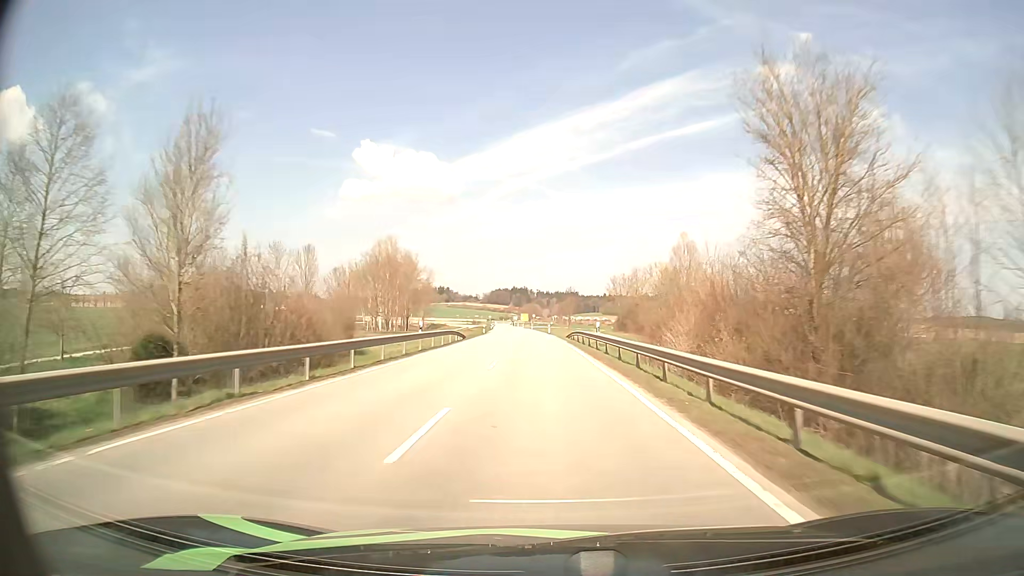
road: tertiary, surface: asphalt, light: Day
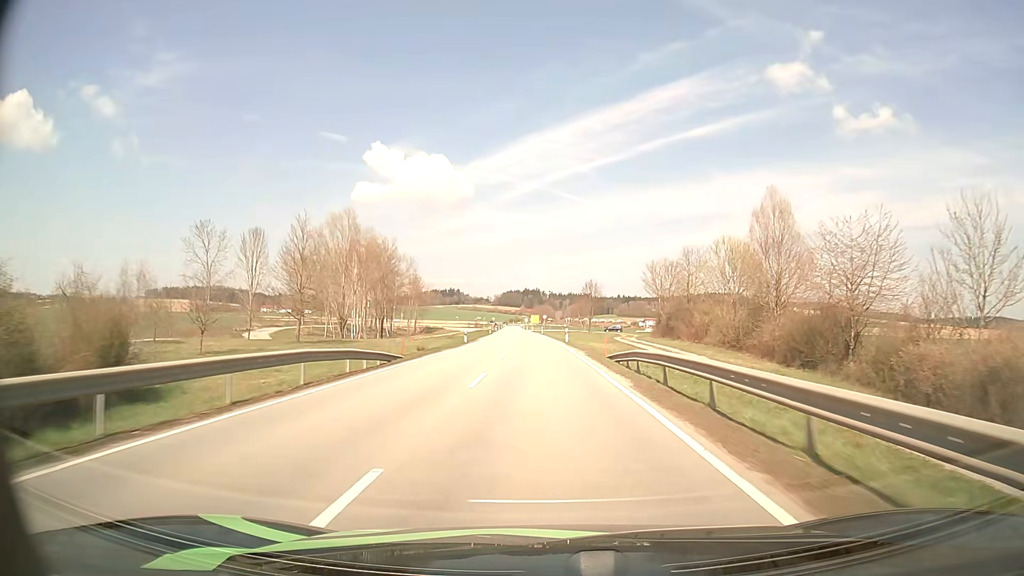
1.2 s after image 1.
(-0.4, +28.8) m; -1°
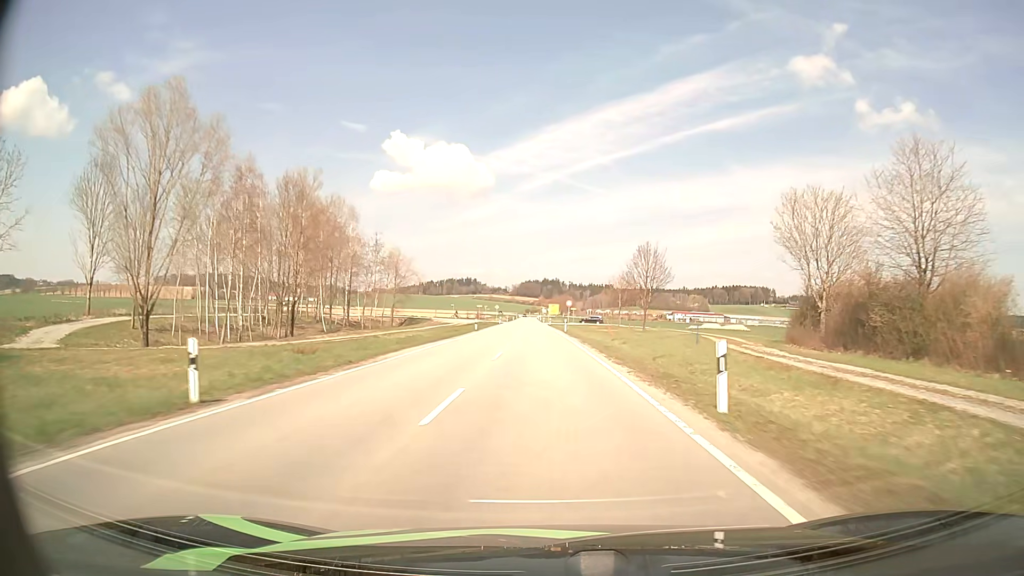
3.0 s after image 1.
(-0.6, +42.4) m; -2°
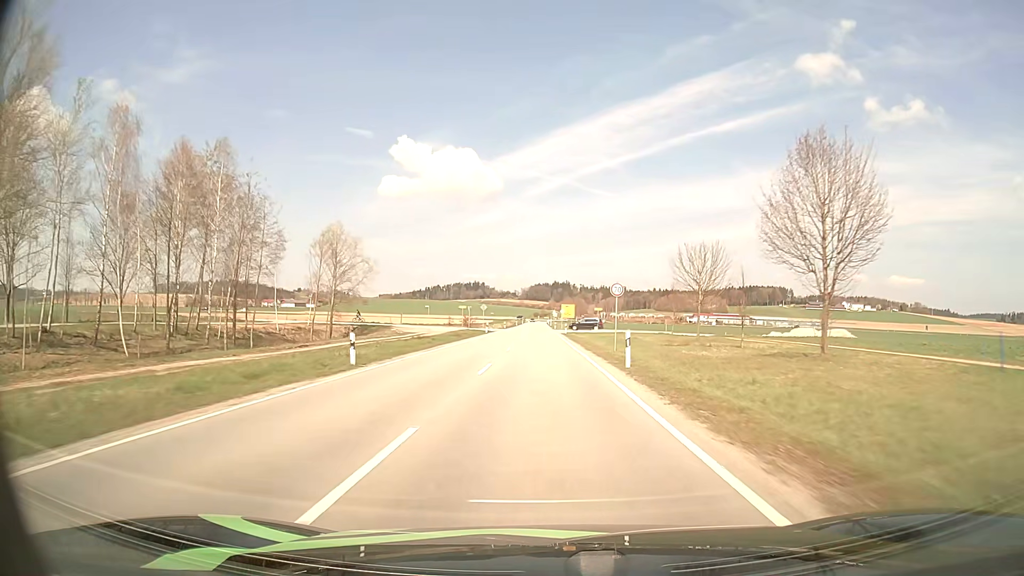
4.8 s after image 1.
(-0.2, +40.2) m; -1°
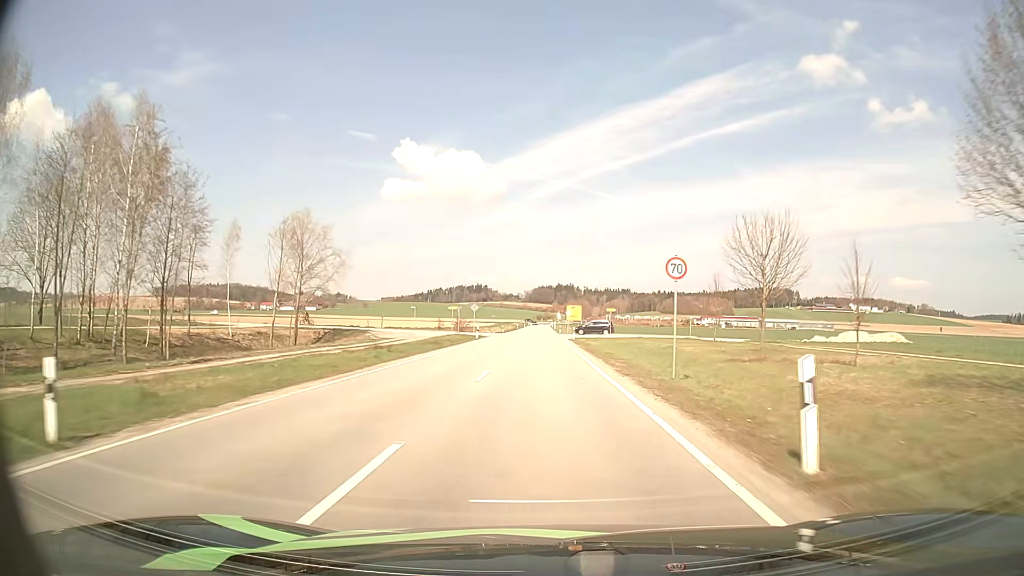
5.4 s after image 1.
(0.0, +13.1) m; 0°
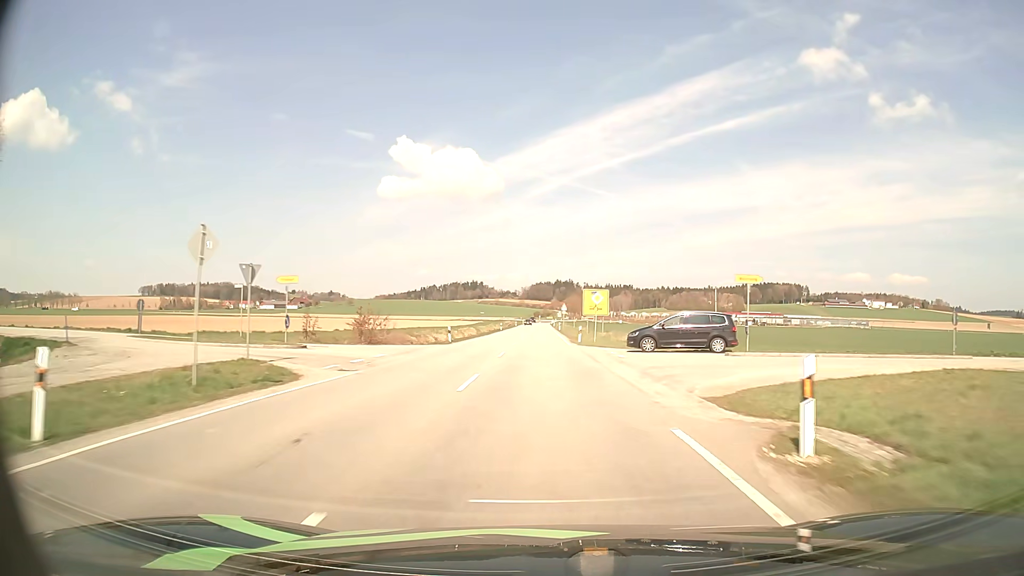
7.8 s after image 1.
(-0.2, +51.6) m; 0°
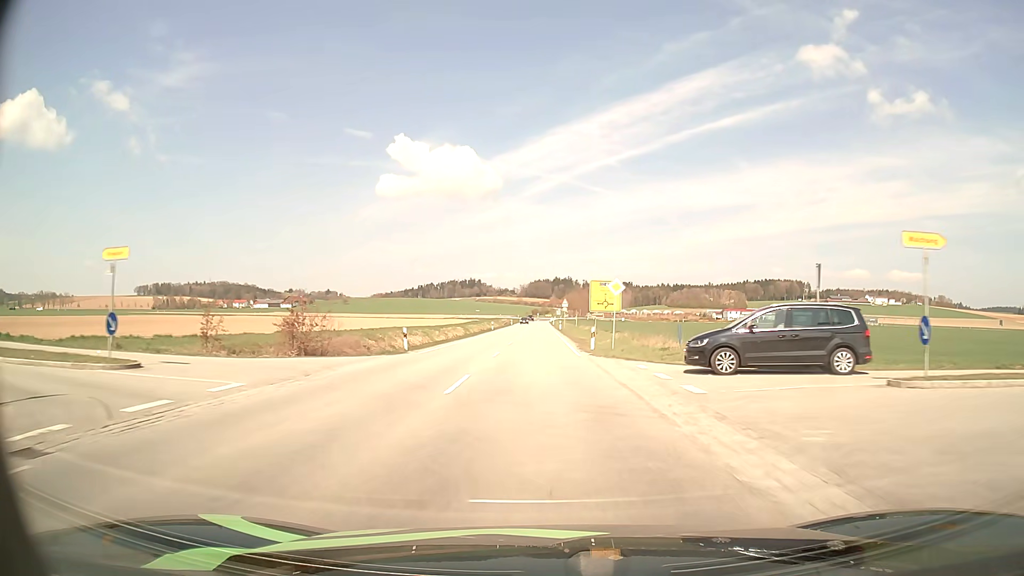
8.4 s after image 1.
(0.0, +12.5) m; 0°
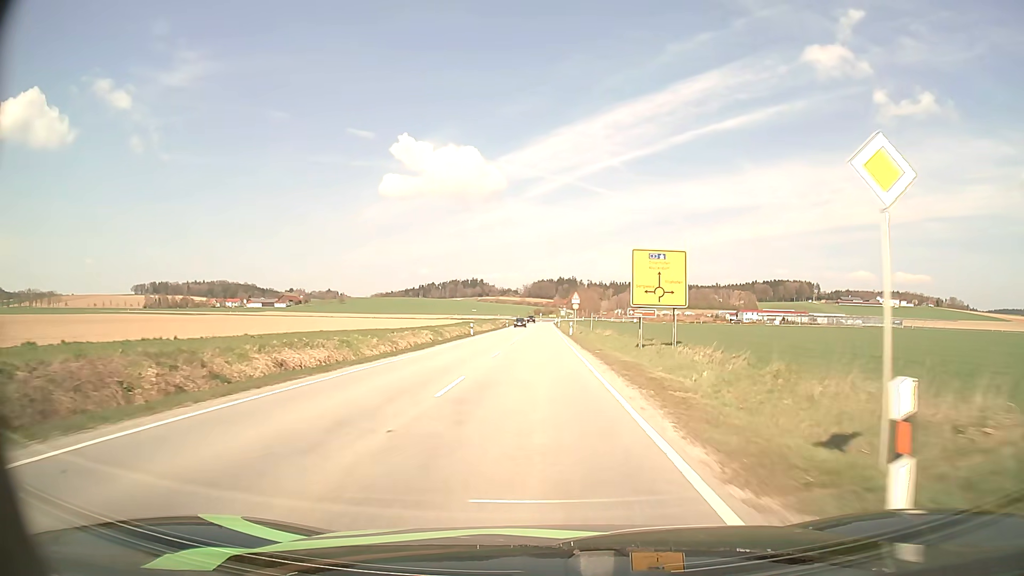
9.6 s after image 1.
(-0.1, +24.7) m; 0°
(0, +10) (0, +20) (0, +30) (0, +40) (0, +50) (0, +60) (0, +70) (0, +80) (0, +90) (-1, +100) m
